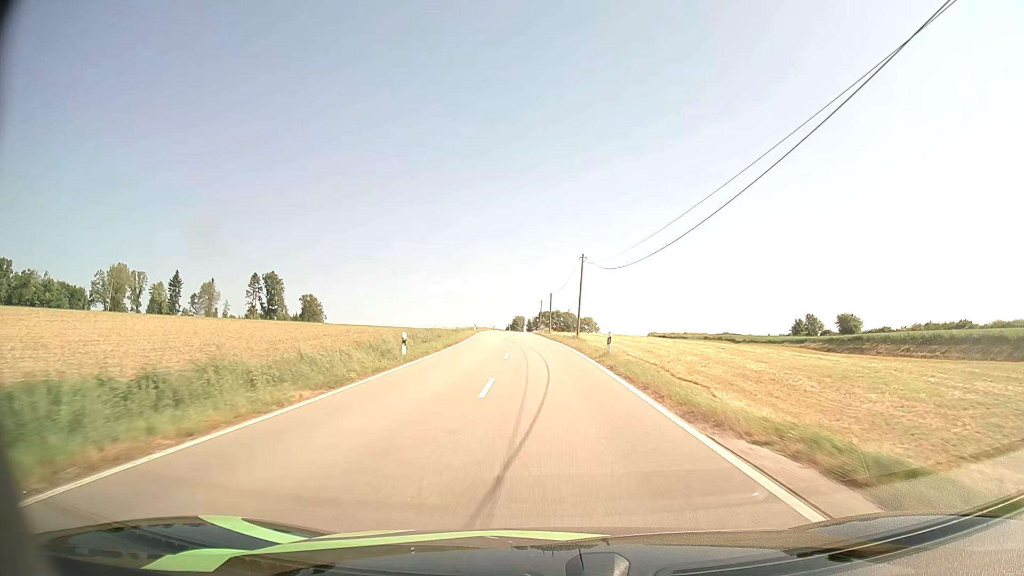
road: tertiary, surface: asphalt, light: Day
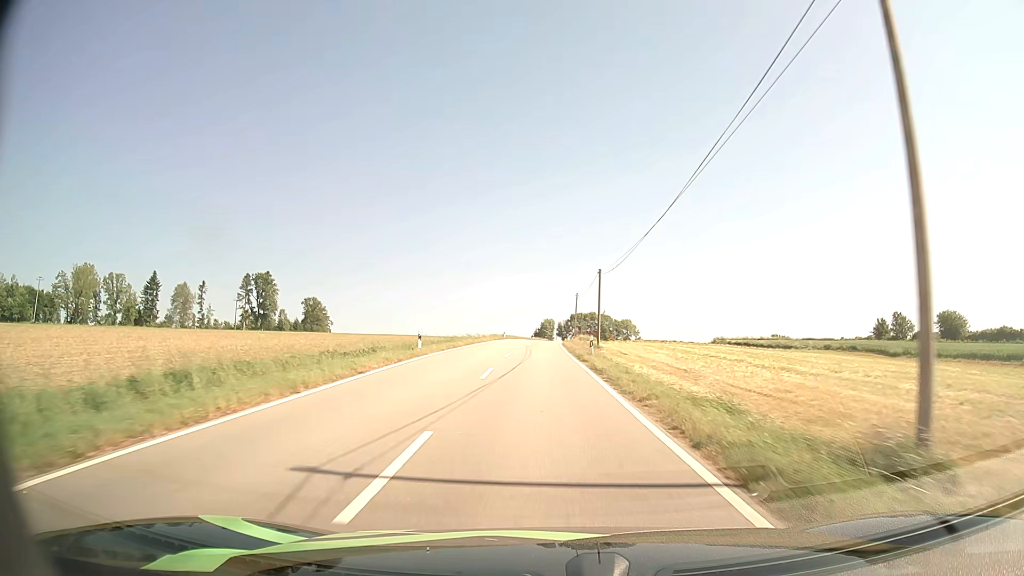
(-0.9, +43.6) m; -2°
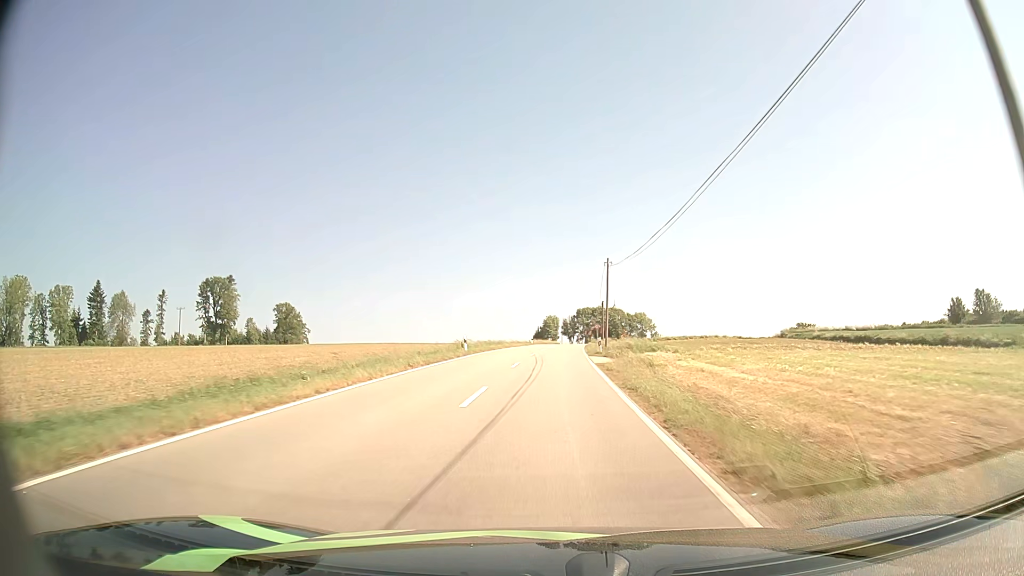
(-0.4, +41.1) m; 0°
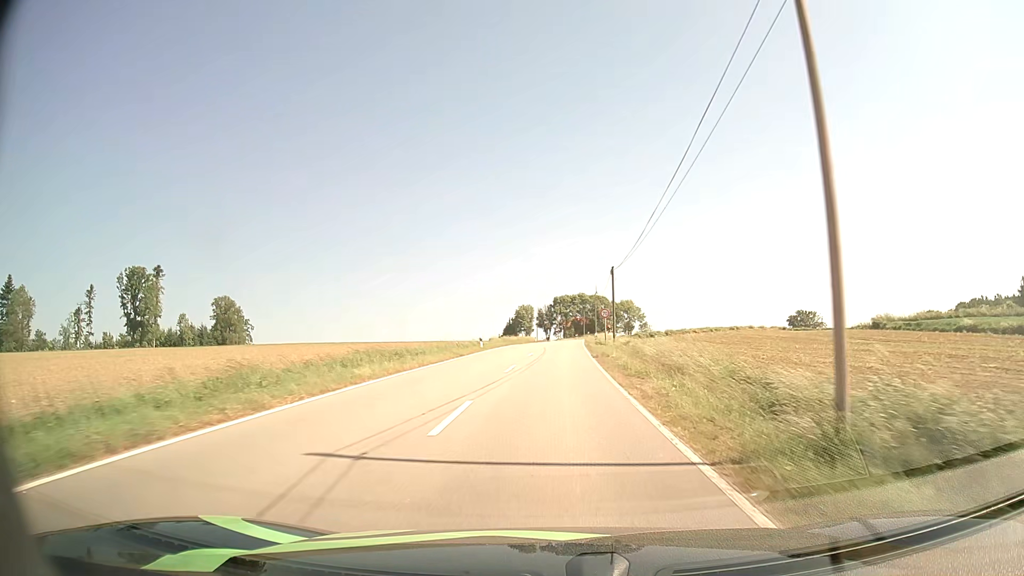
(+0.6, +39.1) m; +2°
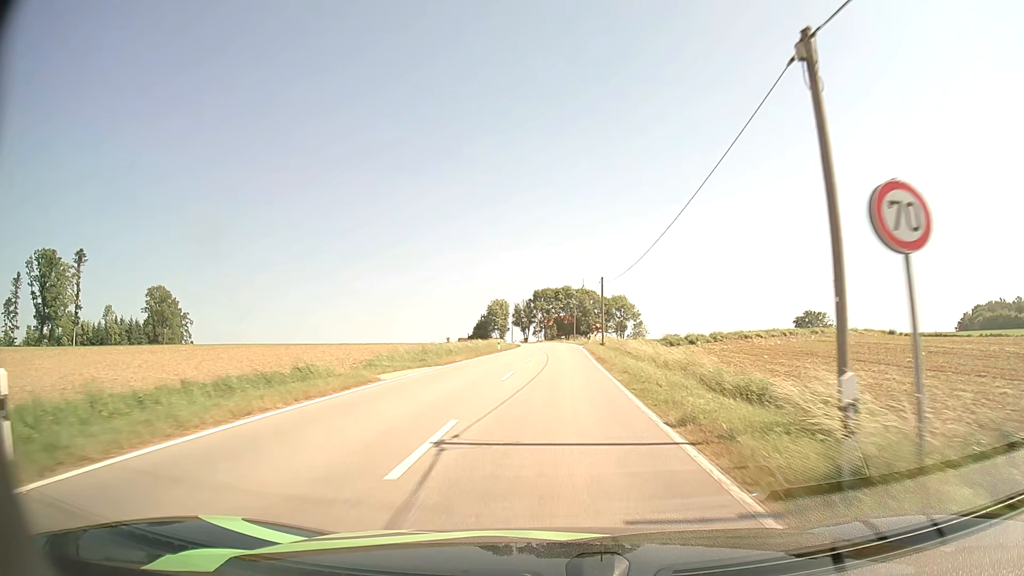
(+0.5, +38.4) m; +1°
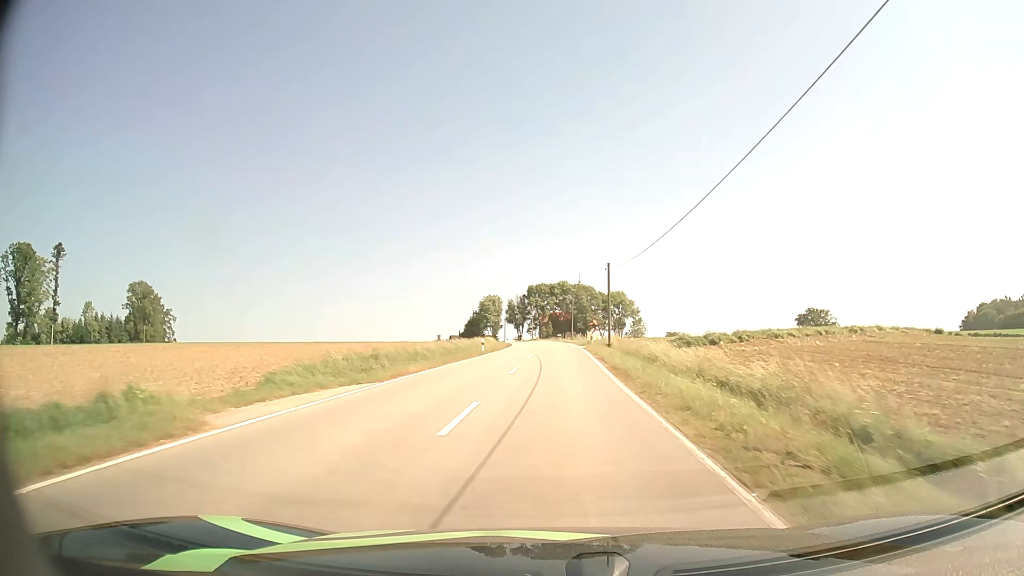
(0.0, +9.5) m; 0°
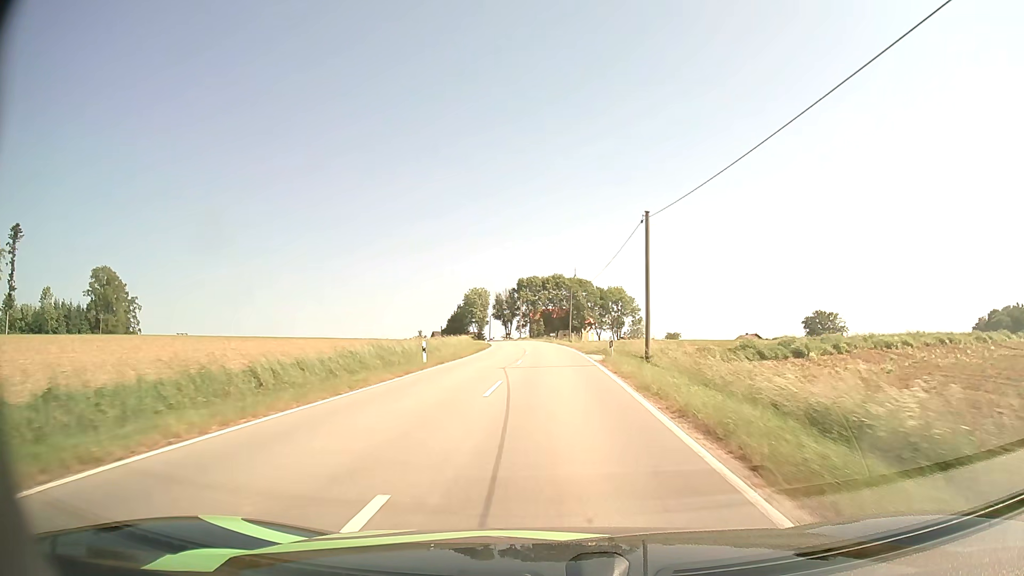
(+0.1, +19.1) m; +1°
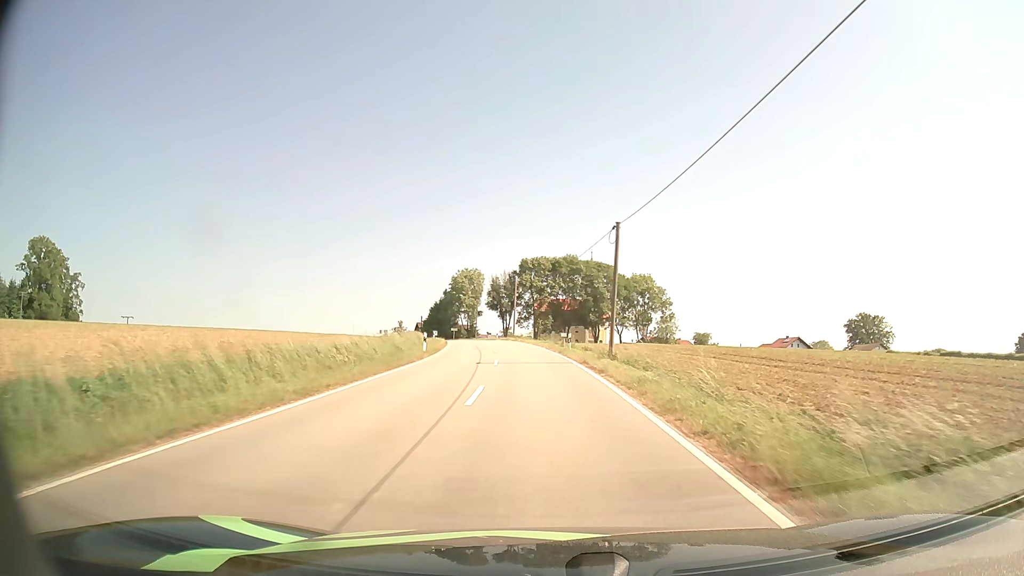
(0.0, +38.1) m; -1°
(0, +10) (0, +20) (-1, +30) (-2, +40) (-3, +50) (-4, +60) (-6, +70) (-8, +79) (-11, +89) (-14, +99) m
